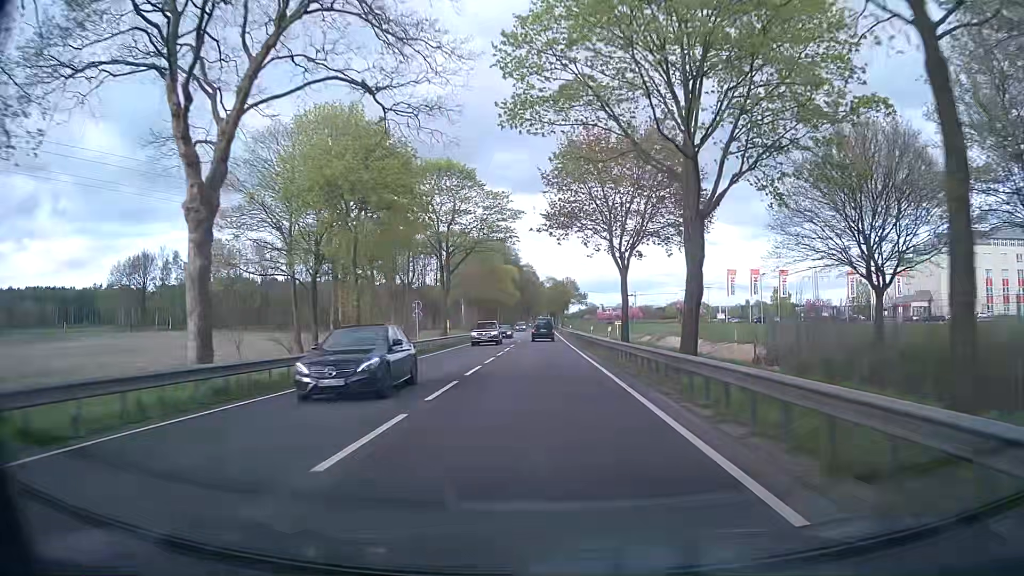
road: primary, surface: asphalt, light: Day
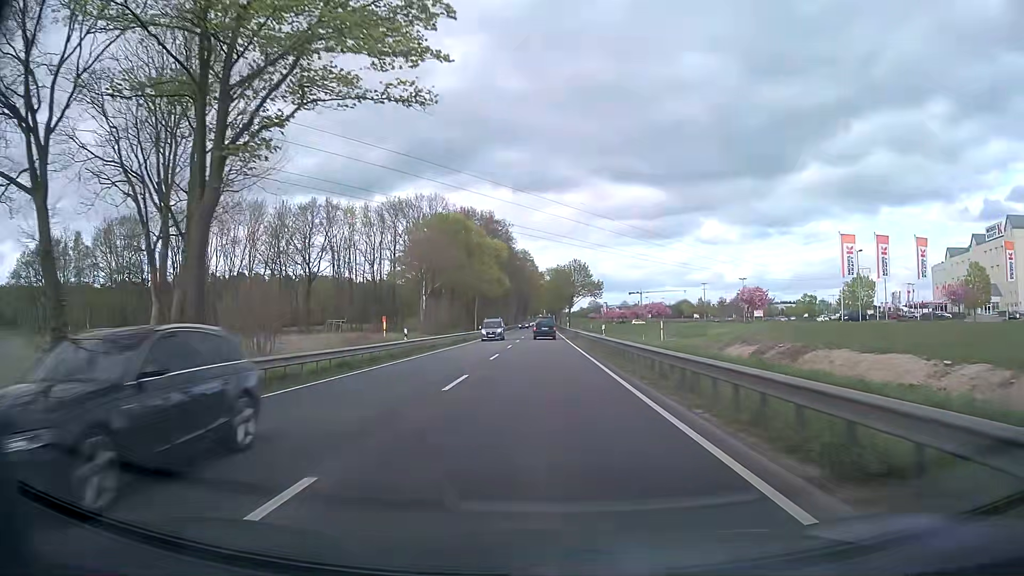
(+0.2, +40.6) m; 0°
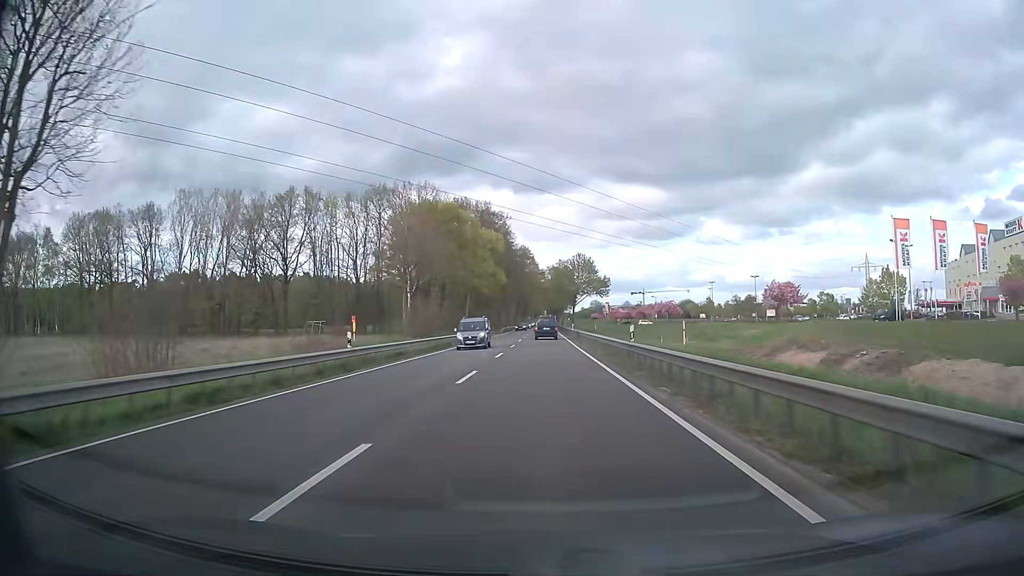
(0.0, +10.3) m; 0°
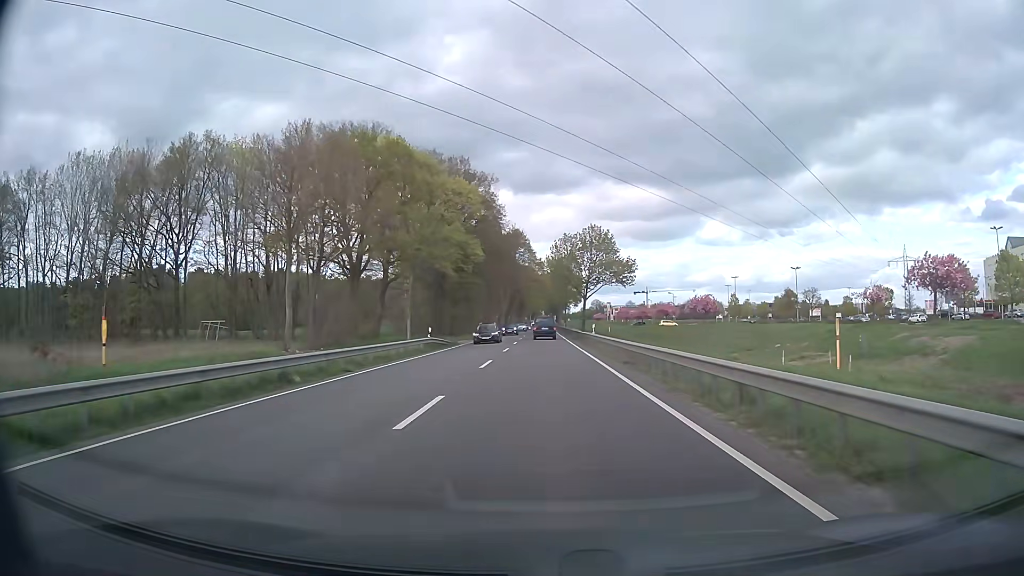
(+0.1, +31.0) m; 0°
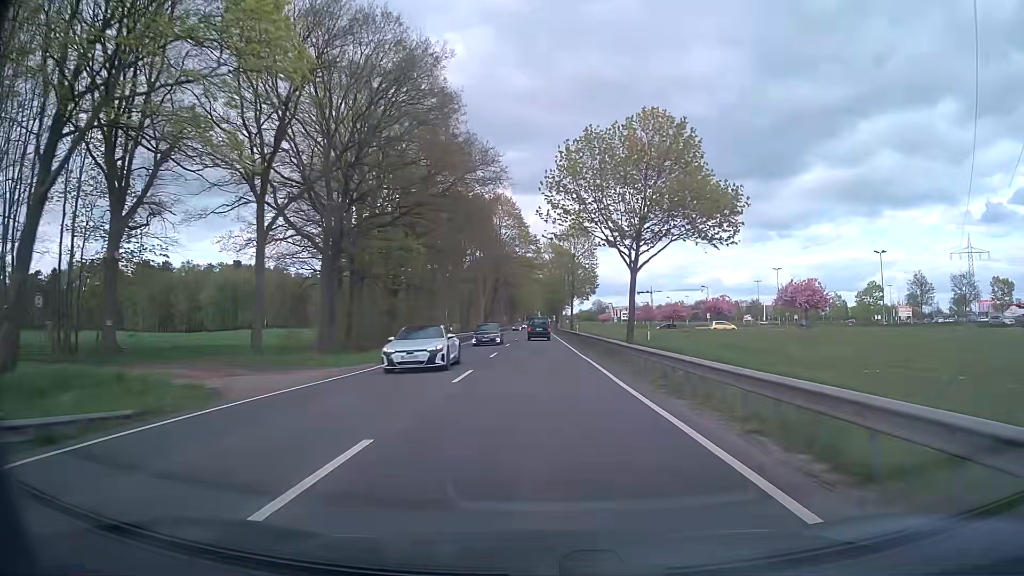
(+0.2, +41.1) m; 0°
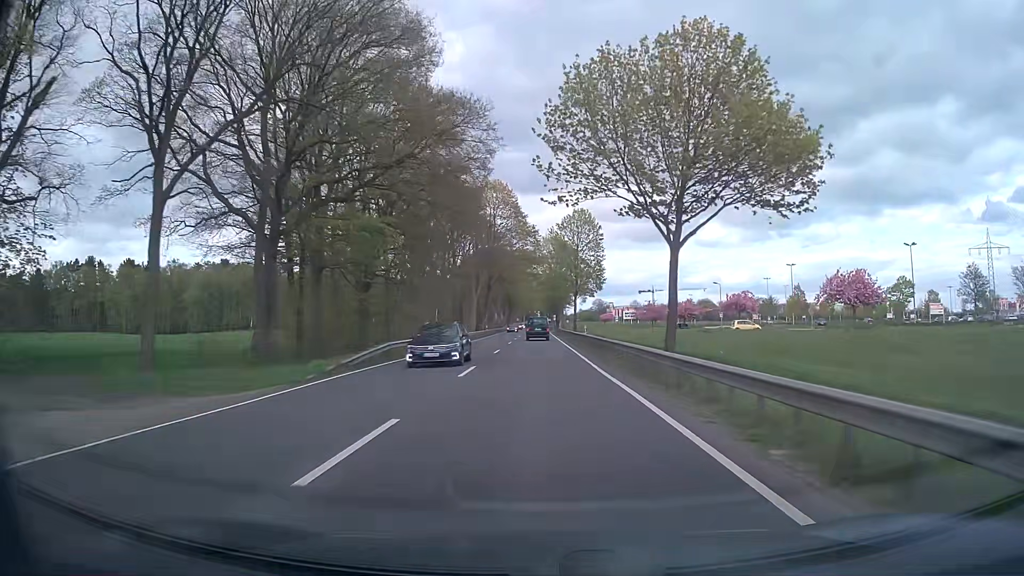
(0.0, +10.2) m; 0°
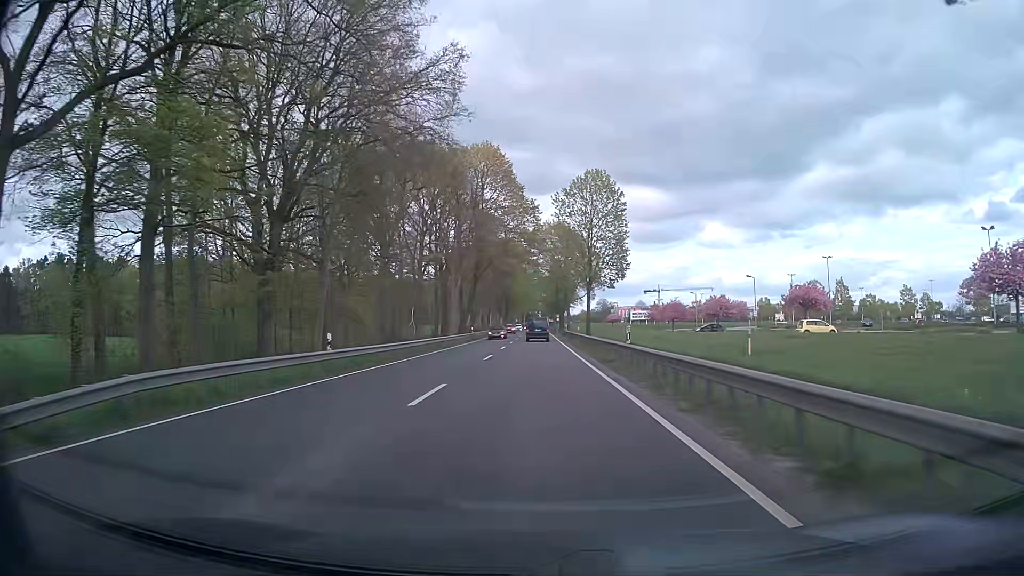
(+0.1, +20.4) m; 0°
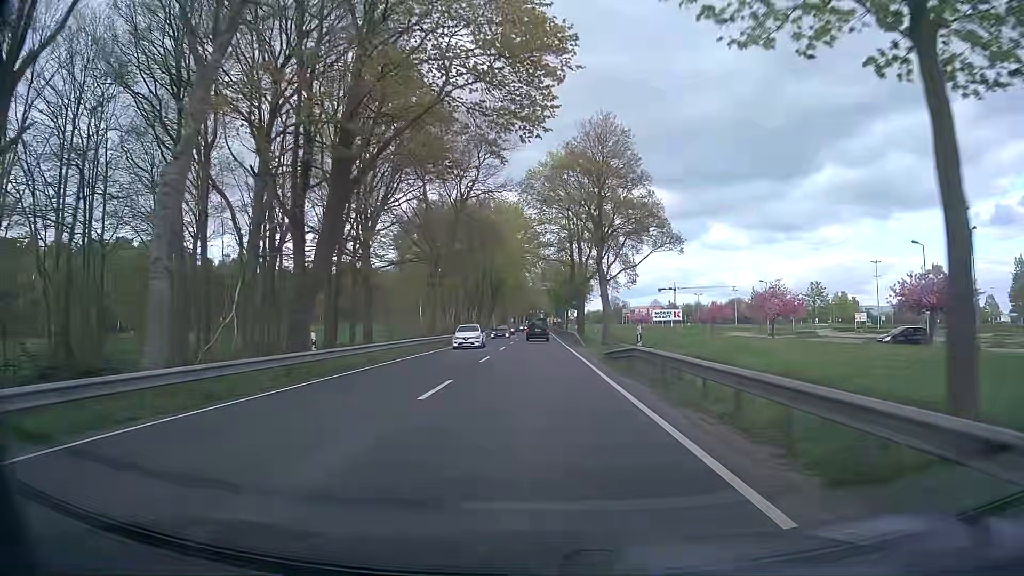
(-0.3, +50.5) m; -1°
(0, +10) (0, +20) (0, +30) (0, +40) (0, +50) (0, +60) (+1, +70) (+1, +80) (+1, +90) (+1, +100) m
